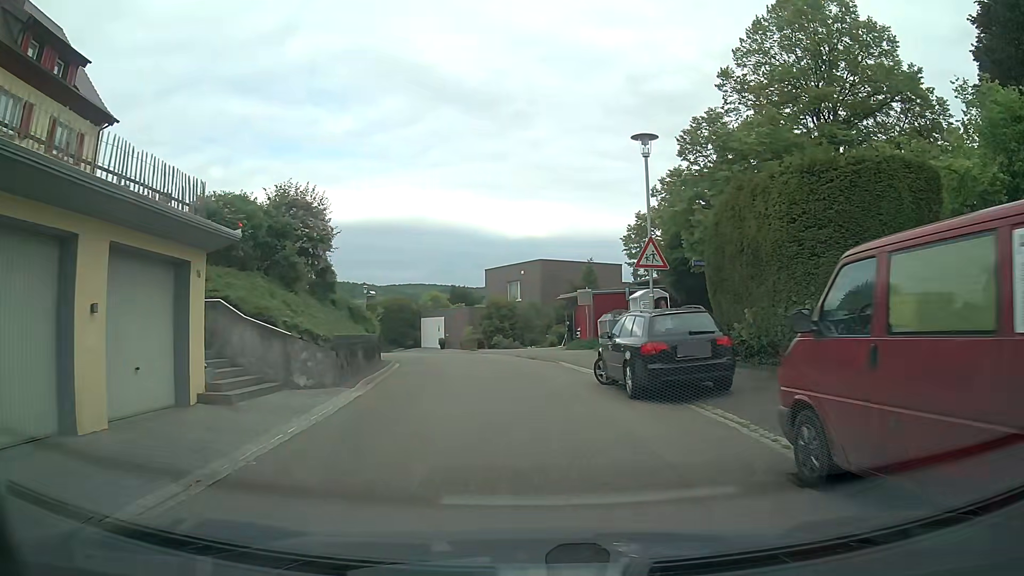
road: residential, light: Day
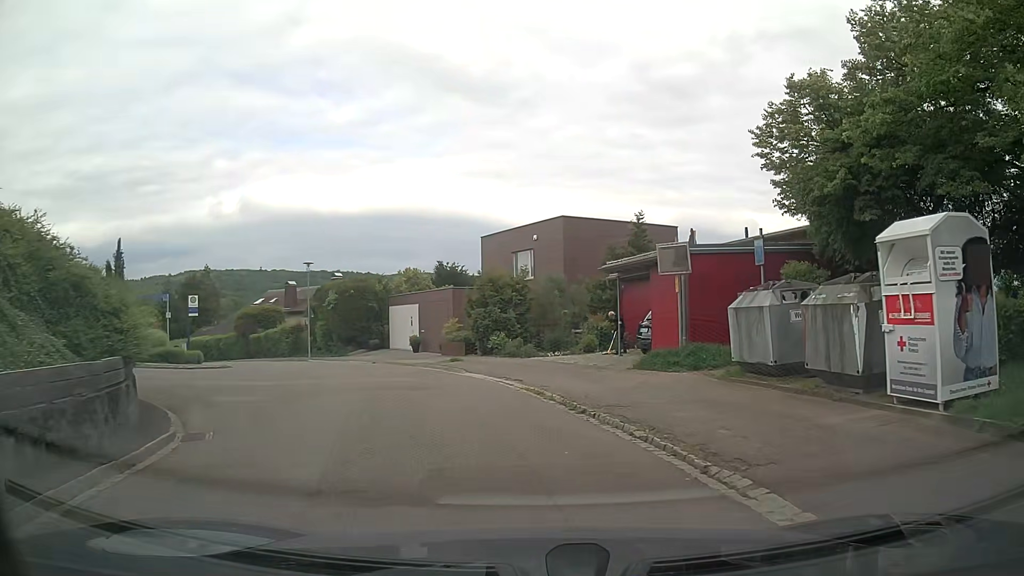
(-0.4, +17.3) m; 0°
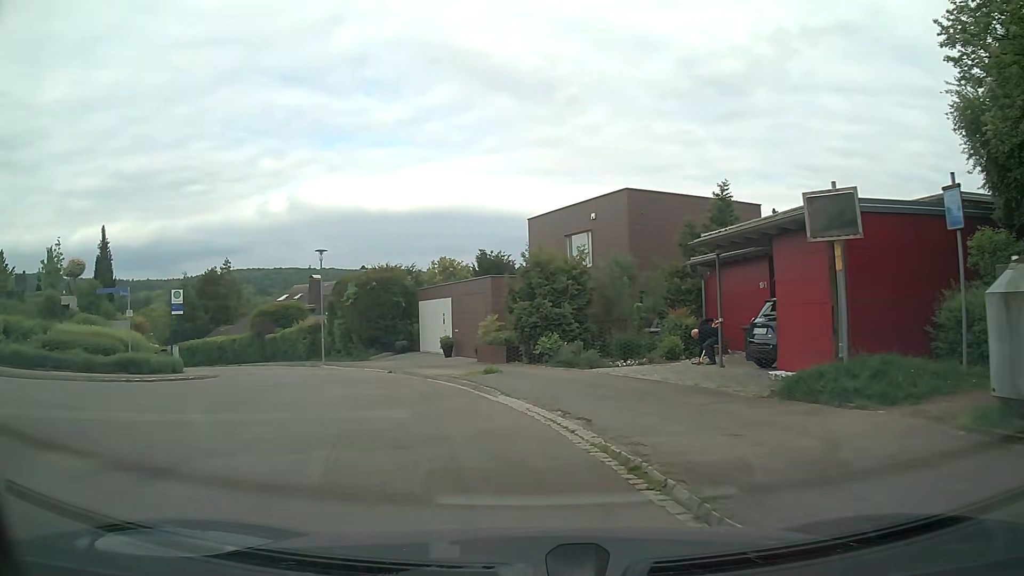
(-0.2, +6.5) m; -5°
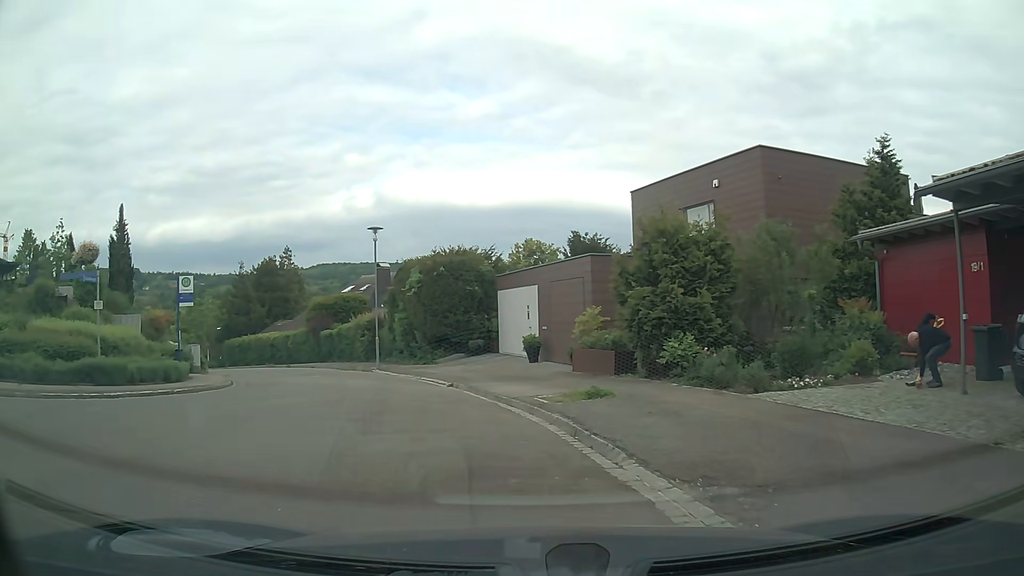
(-0.4, +6.5) m; -8°
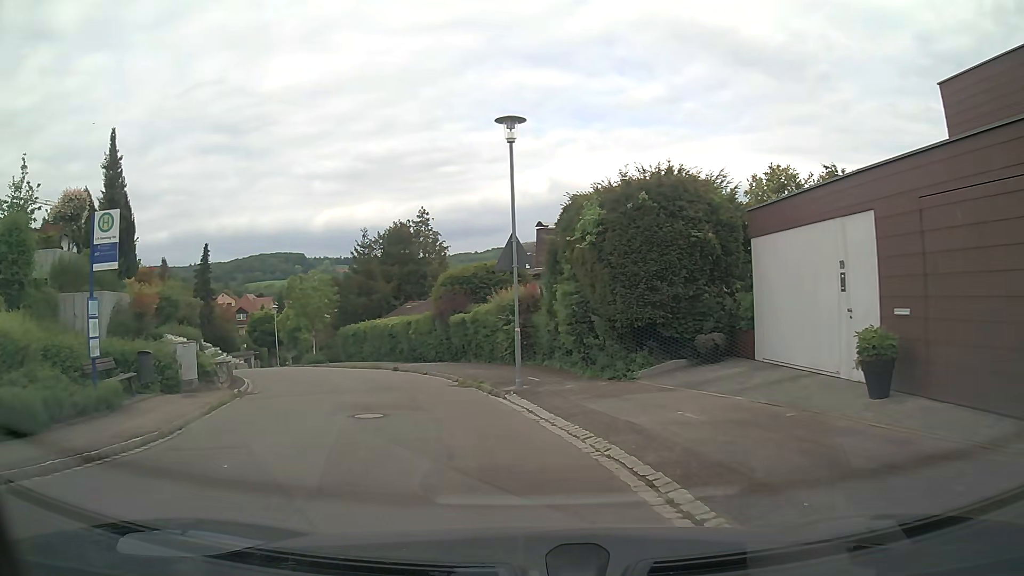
(-1.6, +13.0) m; -15°
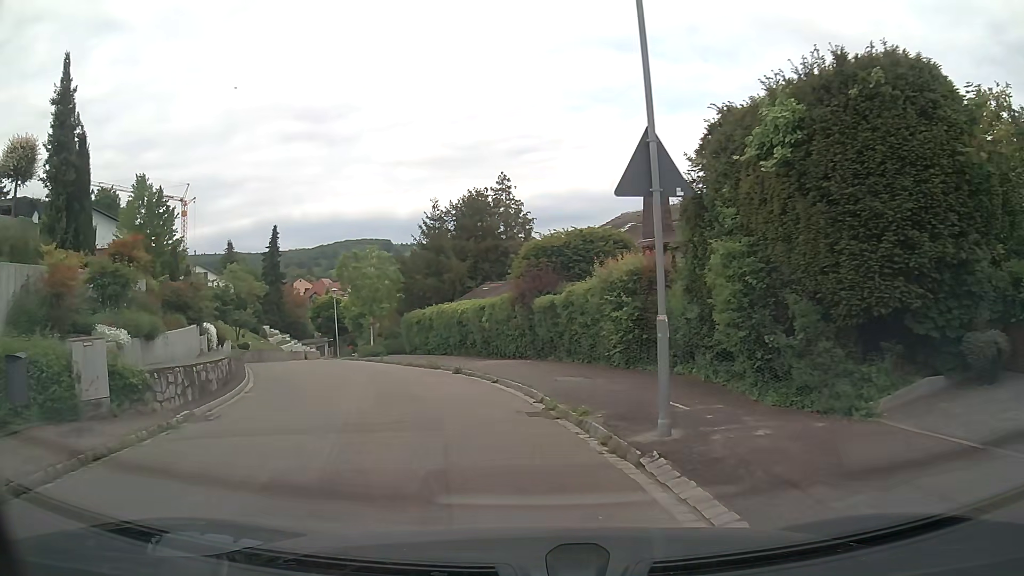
(-0.4, +6.9) m; -6°
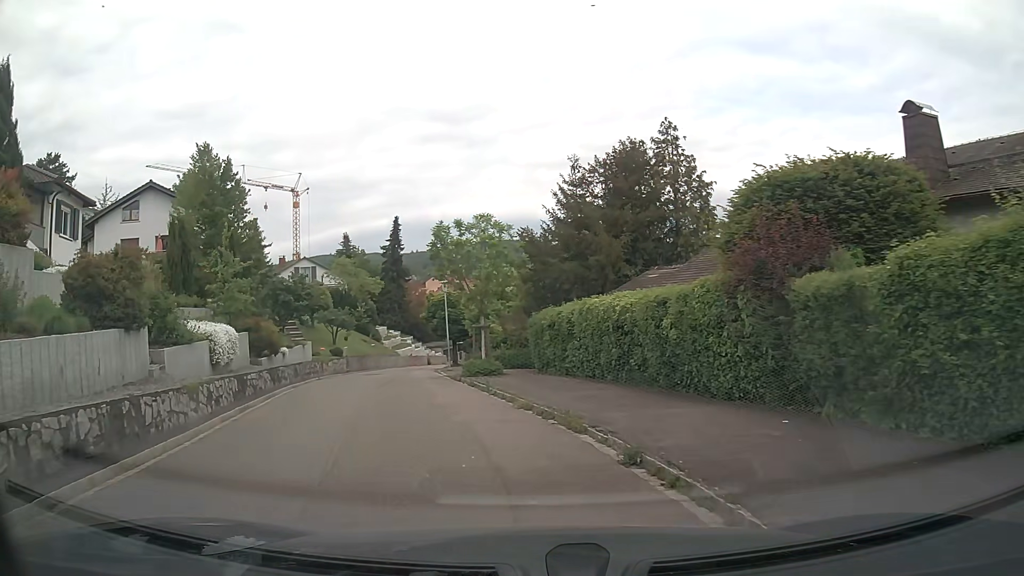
(-1.3, +10.8) m; -12°
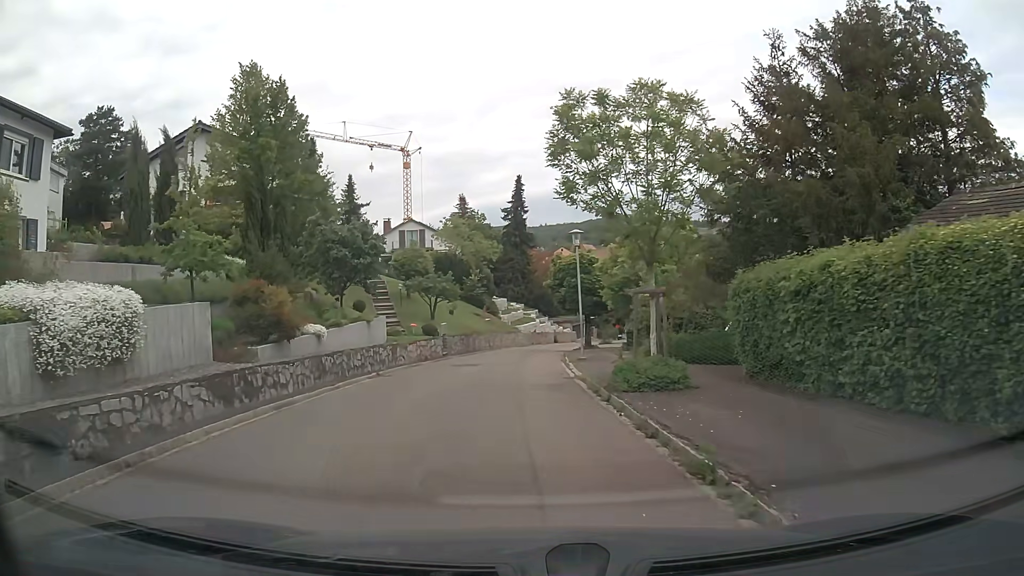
(-1.4, +11.2) m; -11°
(0, +10) (-1, +20) (0, +30) (0, +40) (+2, +50) (+4, +60) (+6, +69) (+8, +79) (+11, +89) (+15, +98) m
